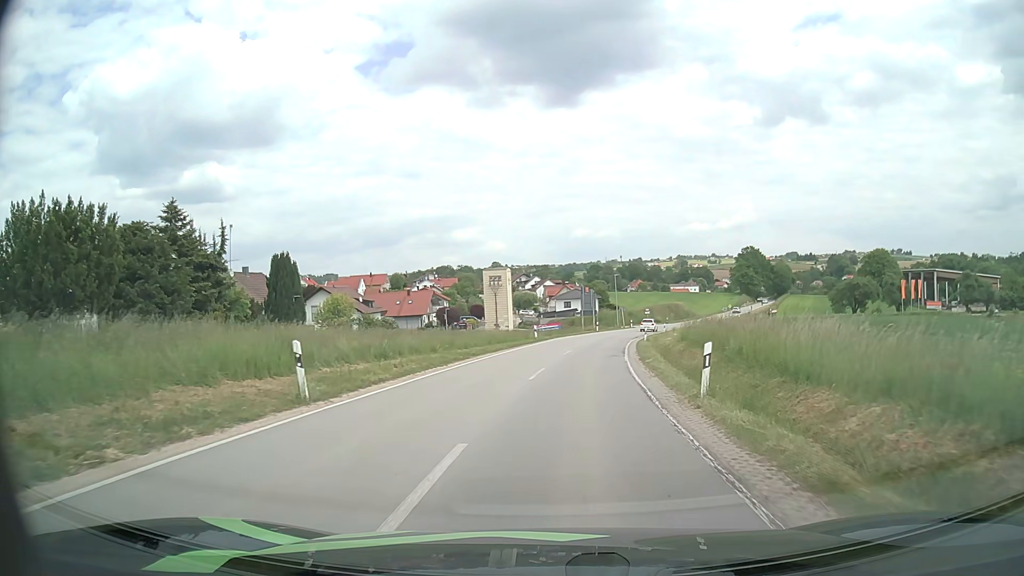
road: secondary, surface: asphalt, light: Day
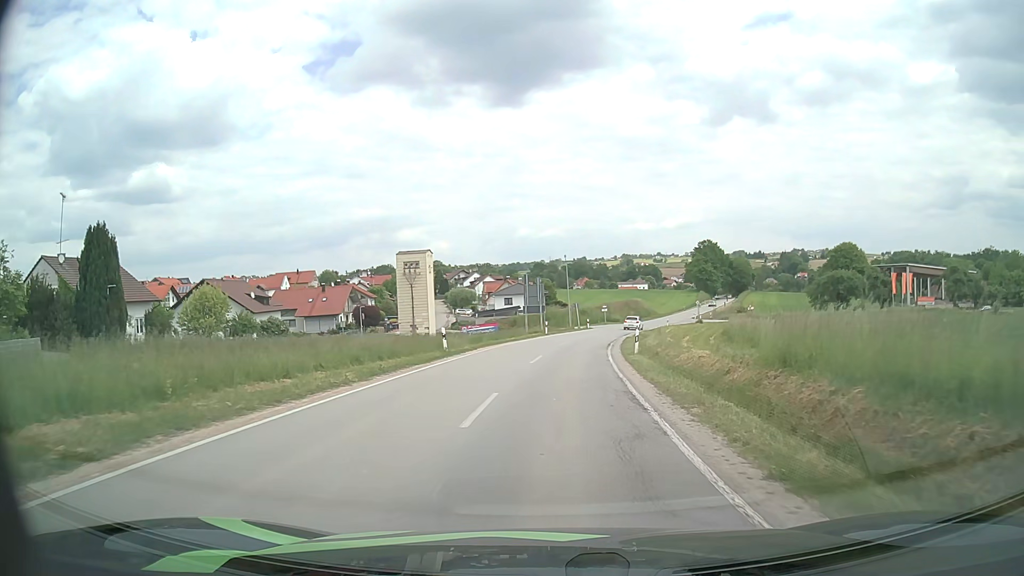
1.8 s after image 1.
(+0.9, +19.7) m; +5°
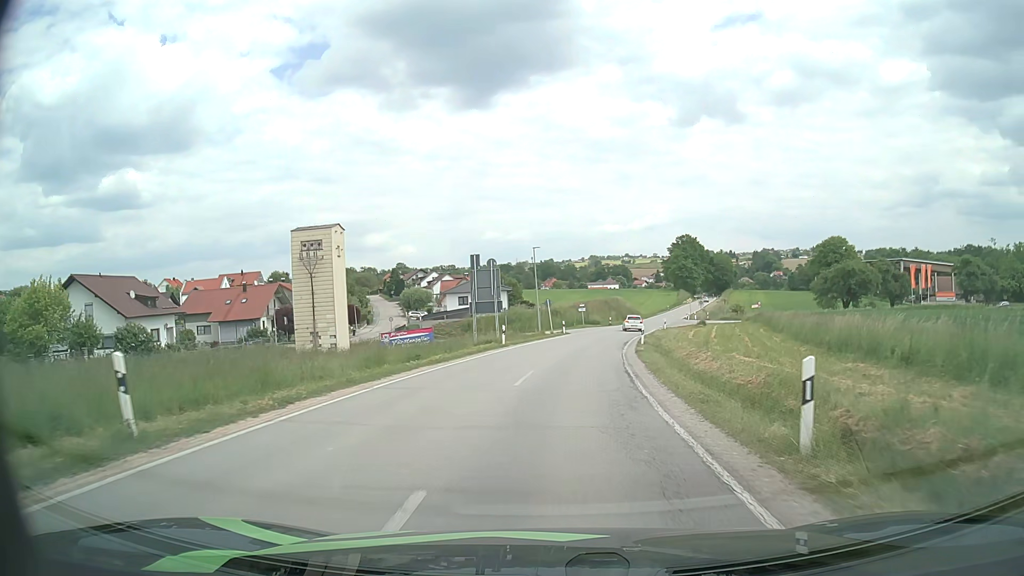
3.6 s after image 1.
(+0.3, +19.6) m; +3°
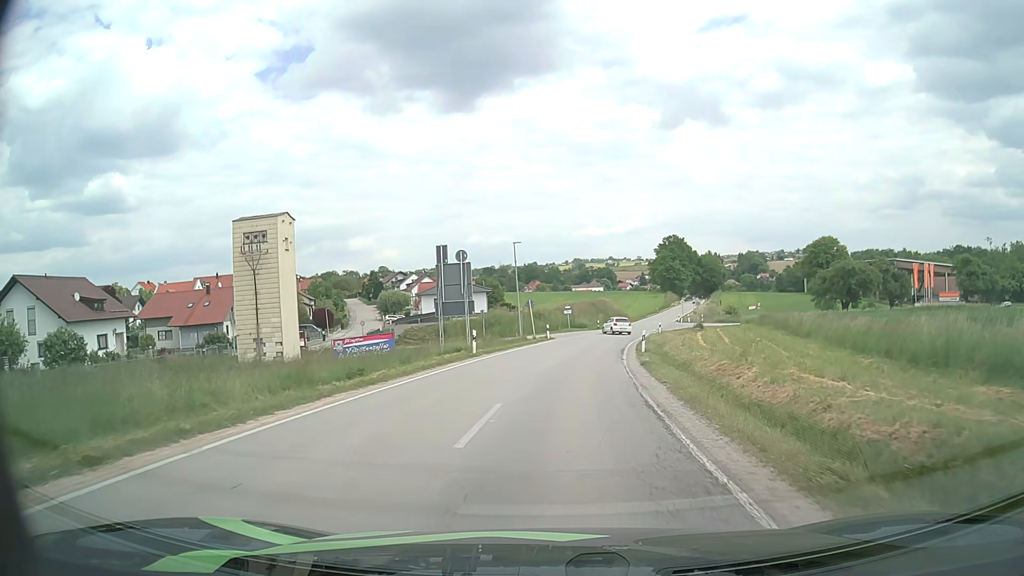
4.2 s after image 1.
(+0.1, +6.5) m; +1°
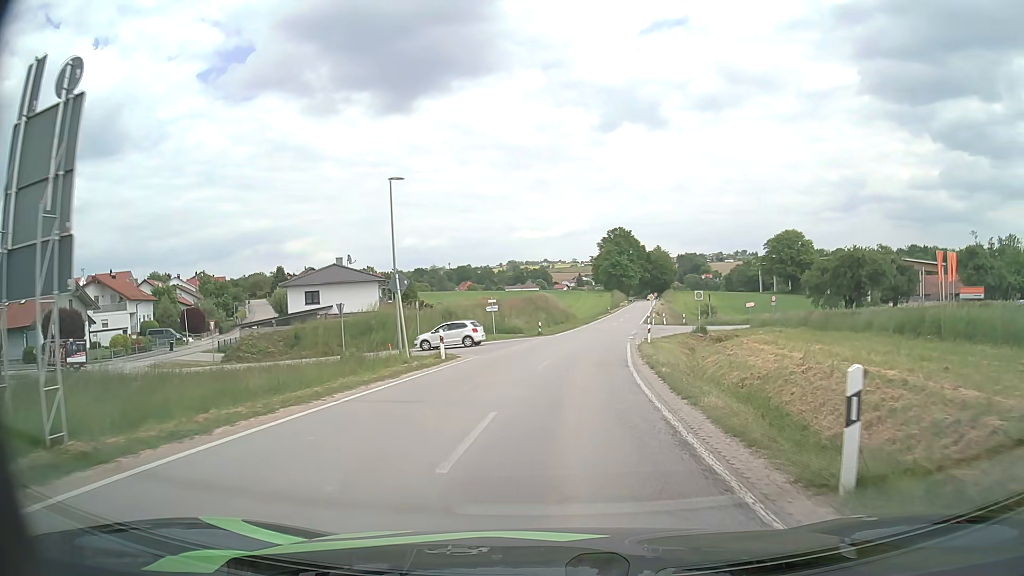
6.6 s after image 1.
(+1.1, +25.6) m; +5°
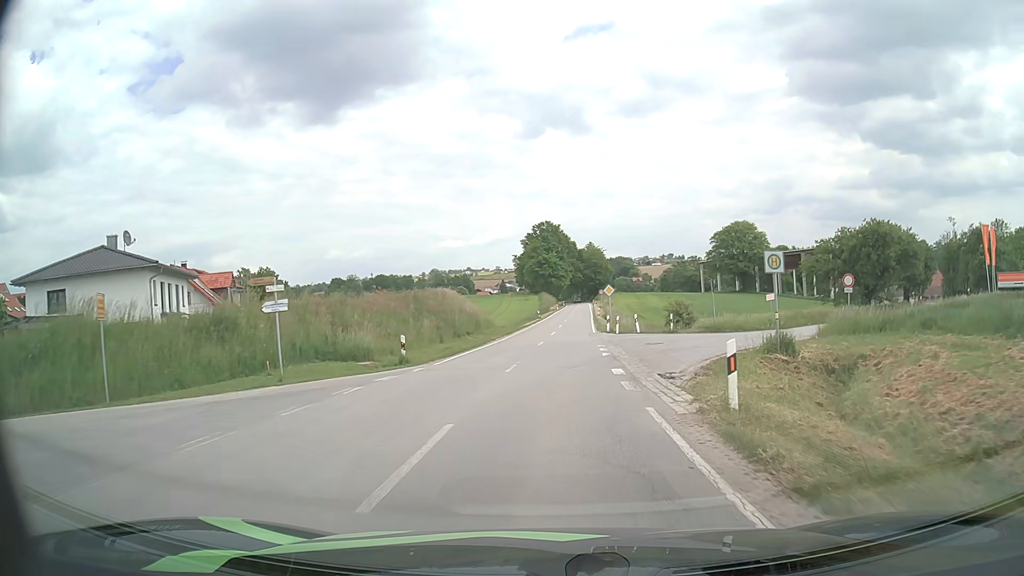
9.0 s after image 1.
(+1.5, +26.3) m; +6°
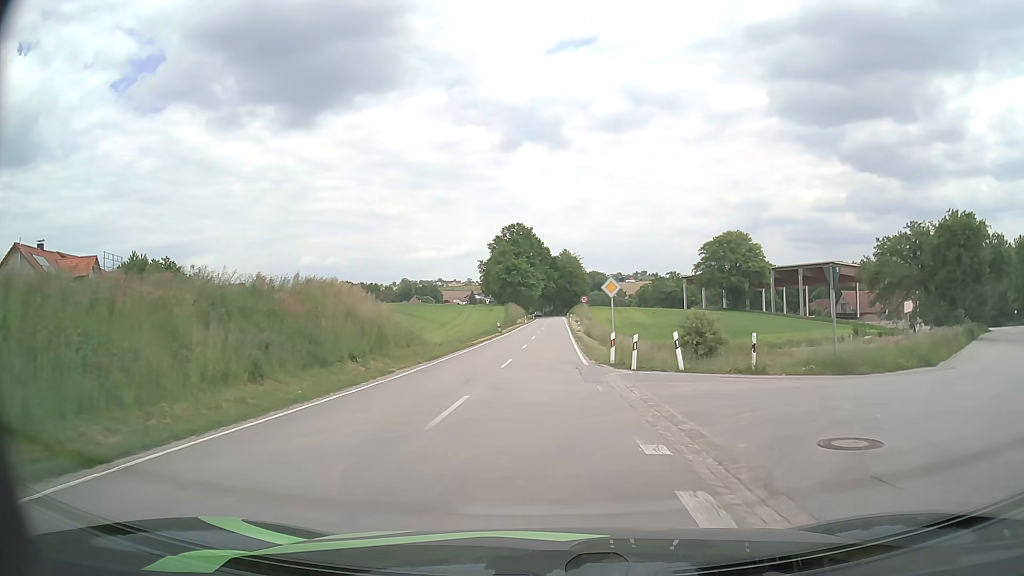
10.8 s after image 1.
(+0.6, +20.4) m; +2°
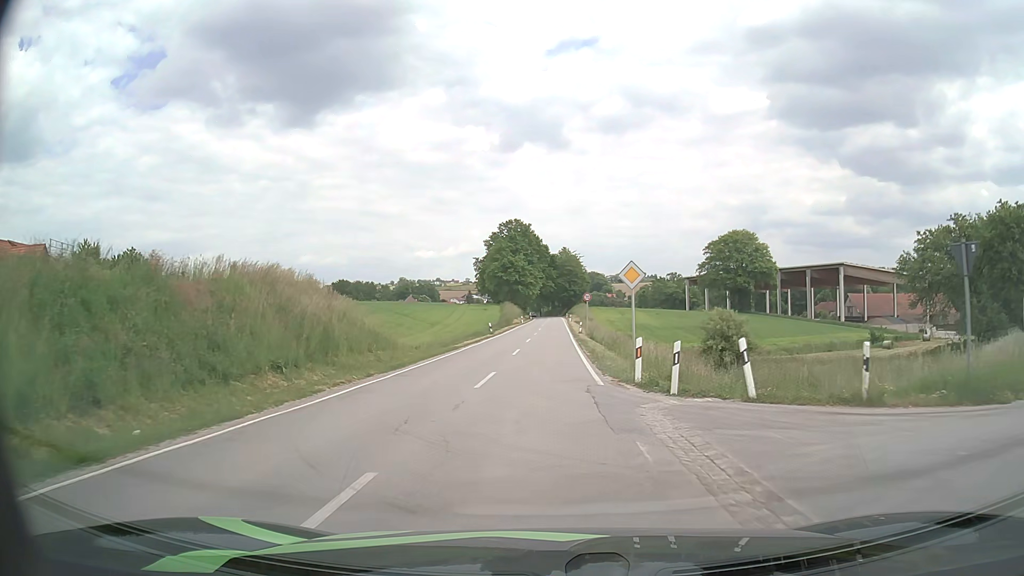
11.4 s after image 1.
(+0.1, +6.9) m; +1°
(0, +10) (0, +20) (0, +30) (0, +40) (0, +50) (0, +60) (0, +70) (0, +80) (+1, +90) (+1, +100) m
